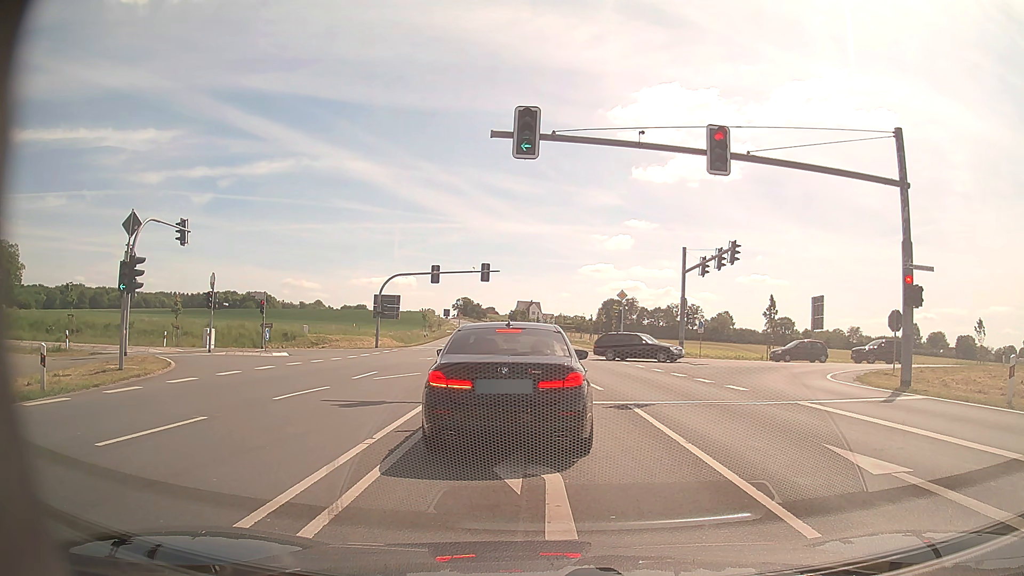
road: primary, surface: asphalt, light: Day
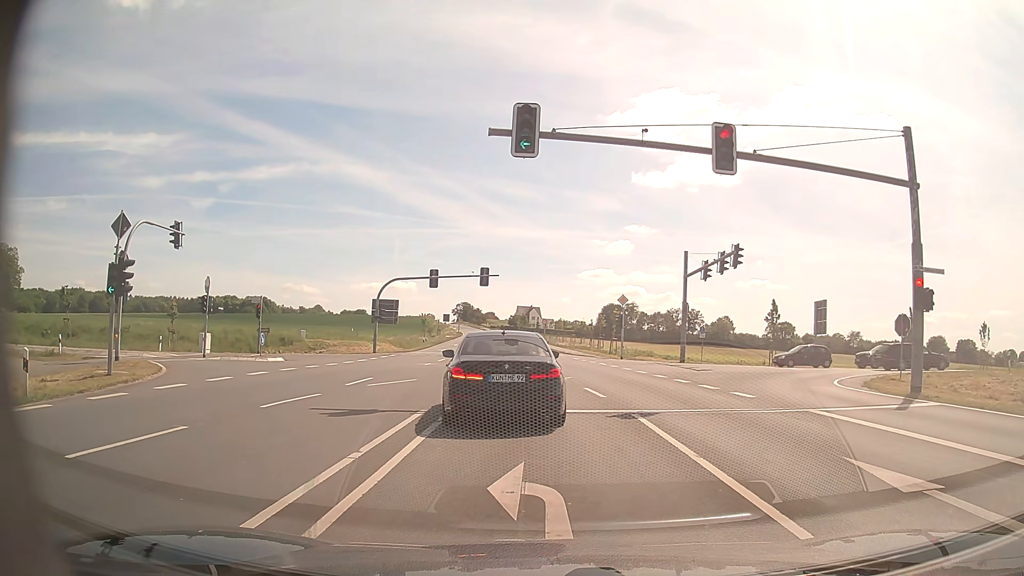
(0.0, +0.7) m; 0°
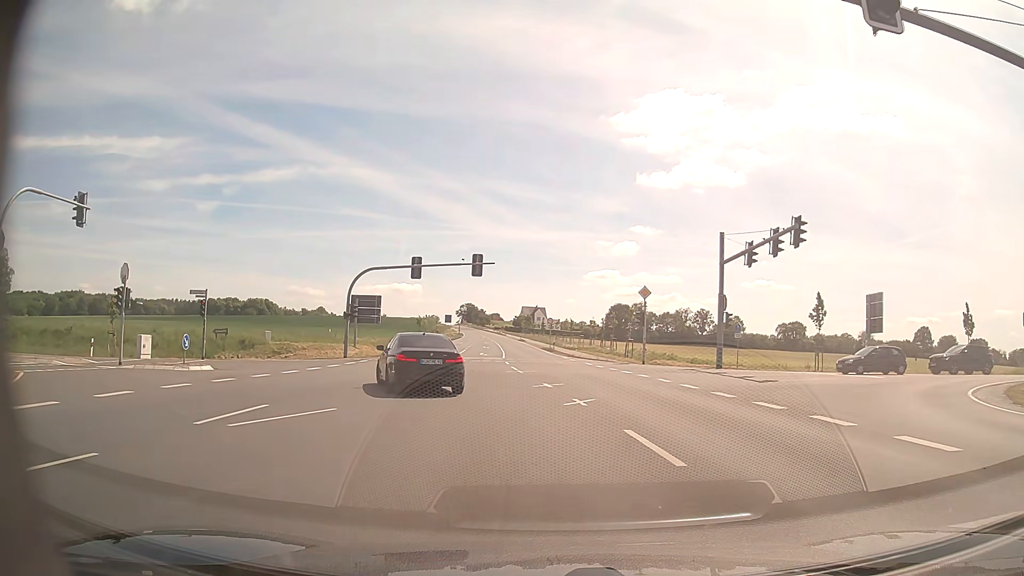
(0.0, +9.2) m; 0°
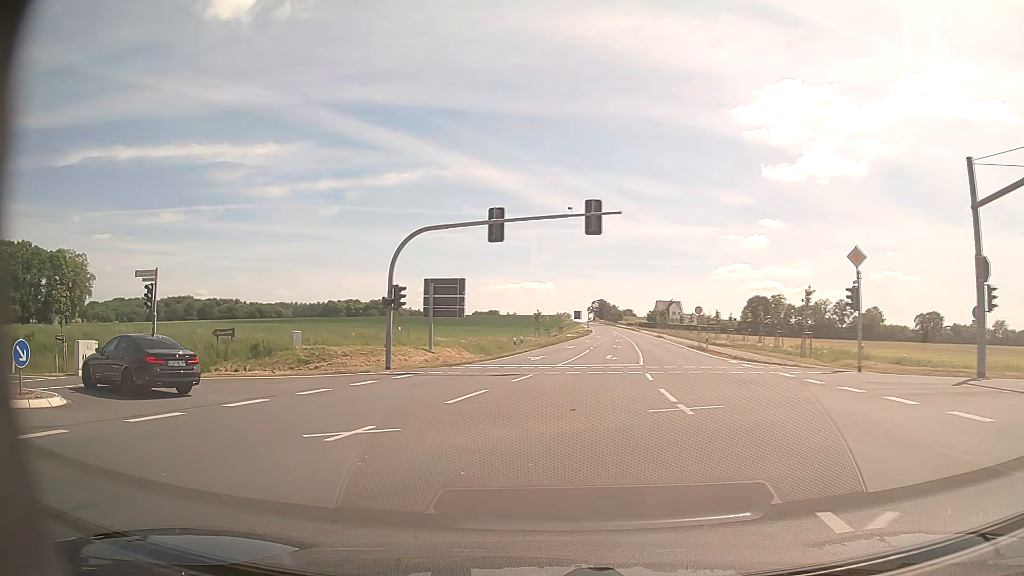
(-0.7, +15.9) m; -9°
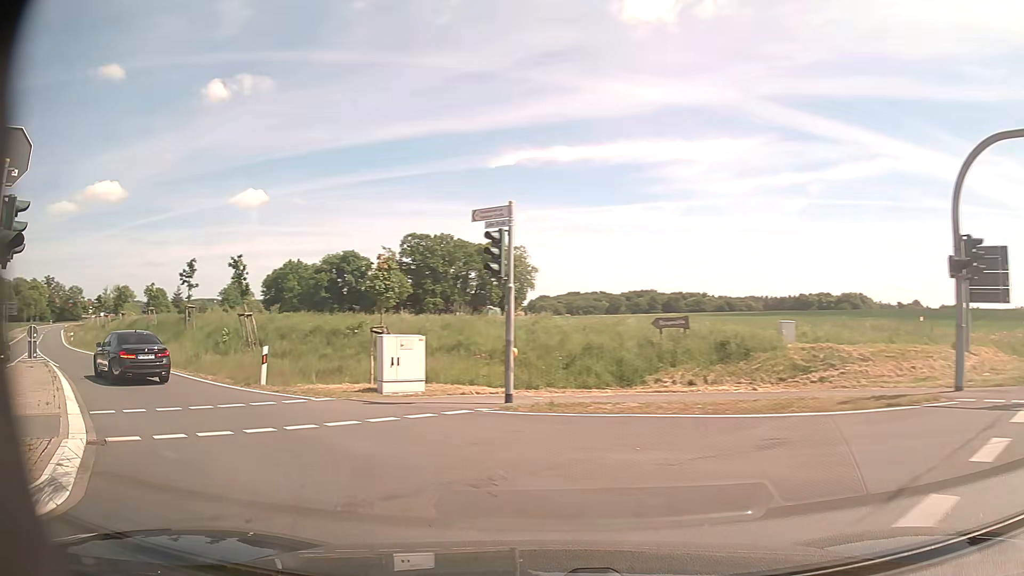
(-4.0, +11.7) m; -39°
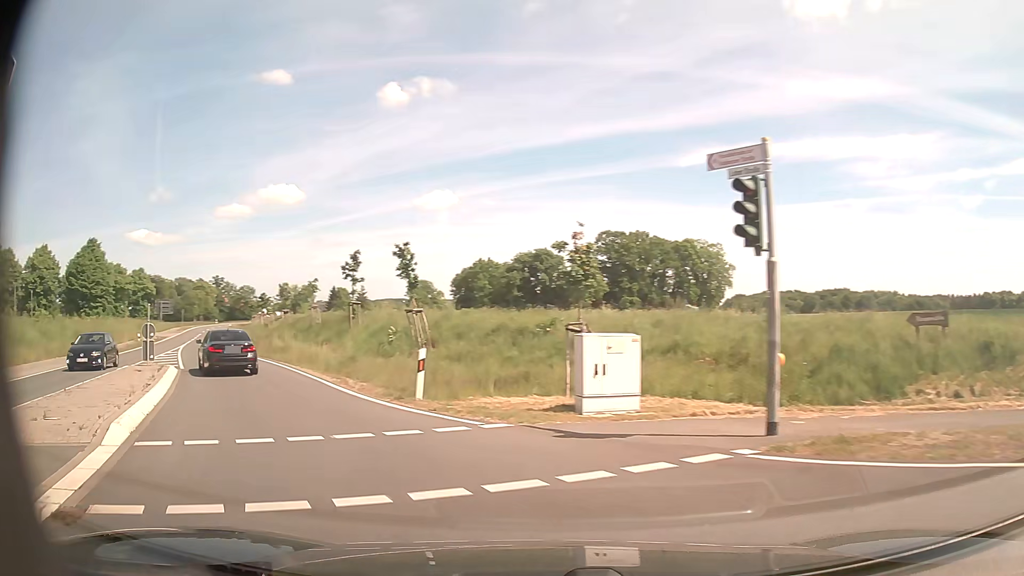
(-0.6, +4.4) m; -16°
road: tertiary
